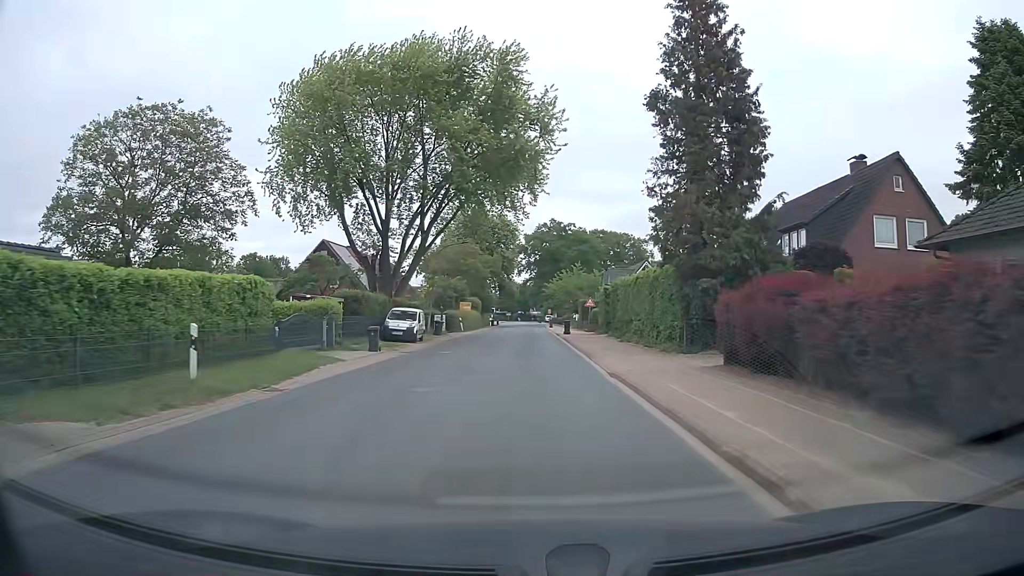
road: tertiary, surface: asphalt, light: Day
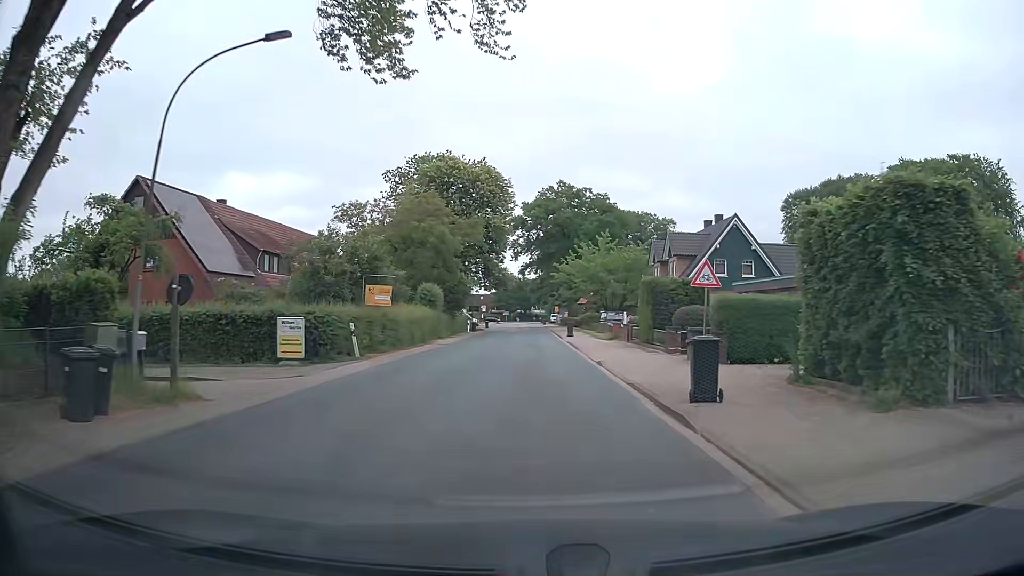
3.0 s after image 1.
(+0.1, +35.9) m; 0°
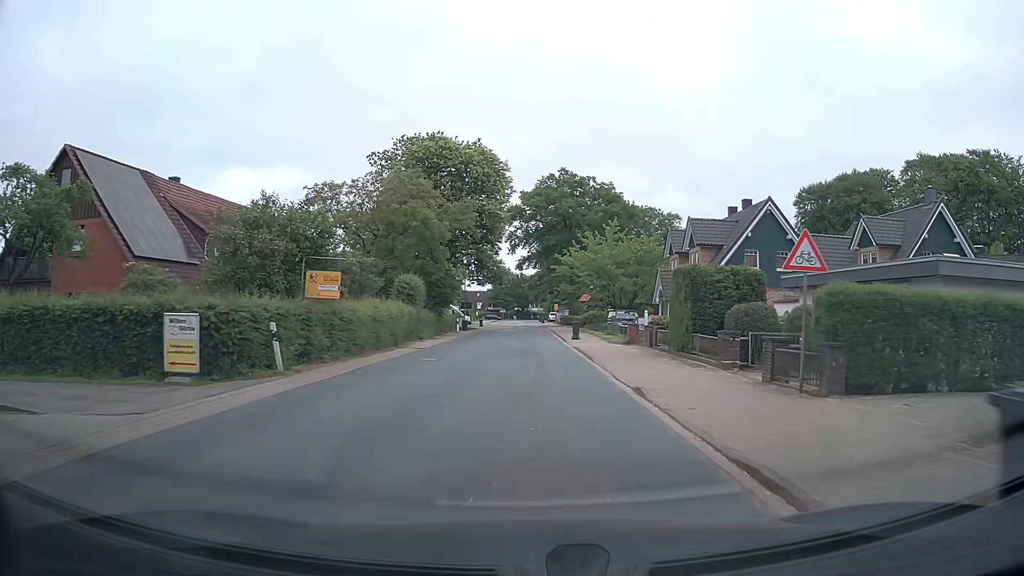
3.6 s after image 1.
(0.0, +7.0) m; 0°
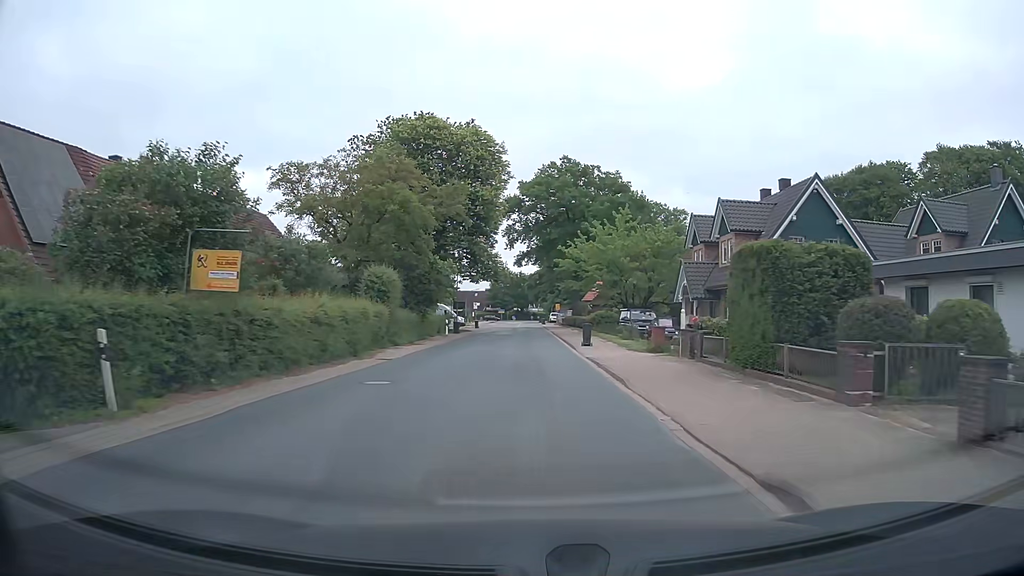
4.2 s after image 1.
(0.0, +7.0) m; 0°
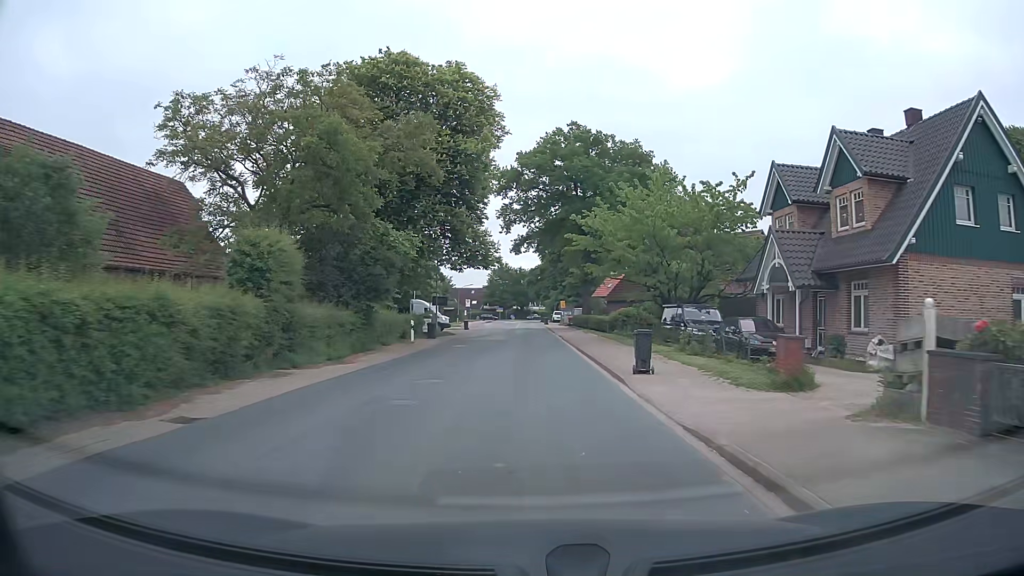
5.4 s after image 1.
(0.0, +14.1) m; 0°
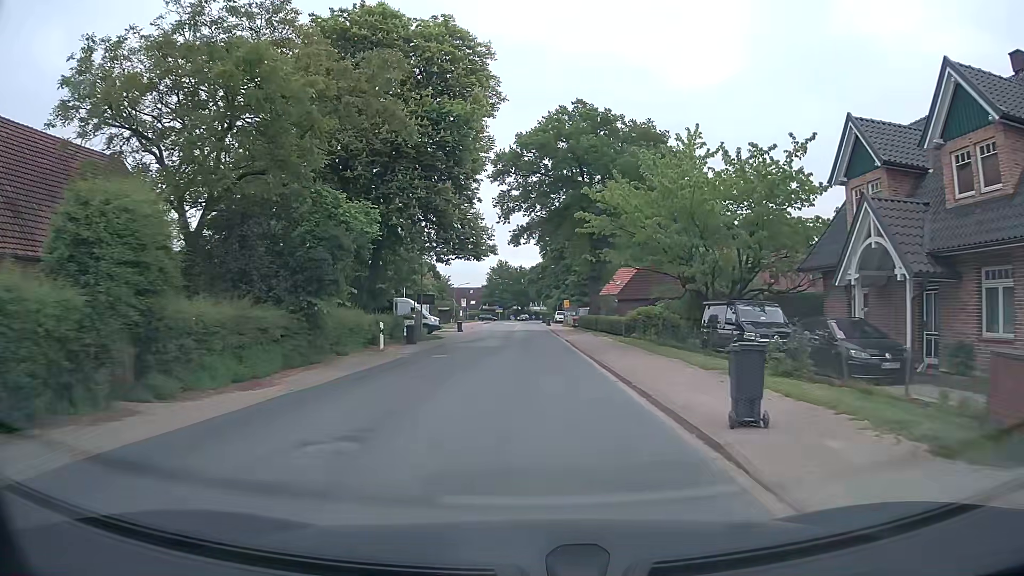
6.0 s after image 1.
(0.0, +7.1) m; 0°
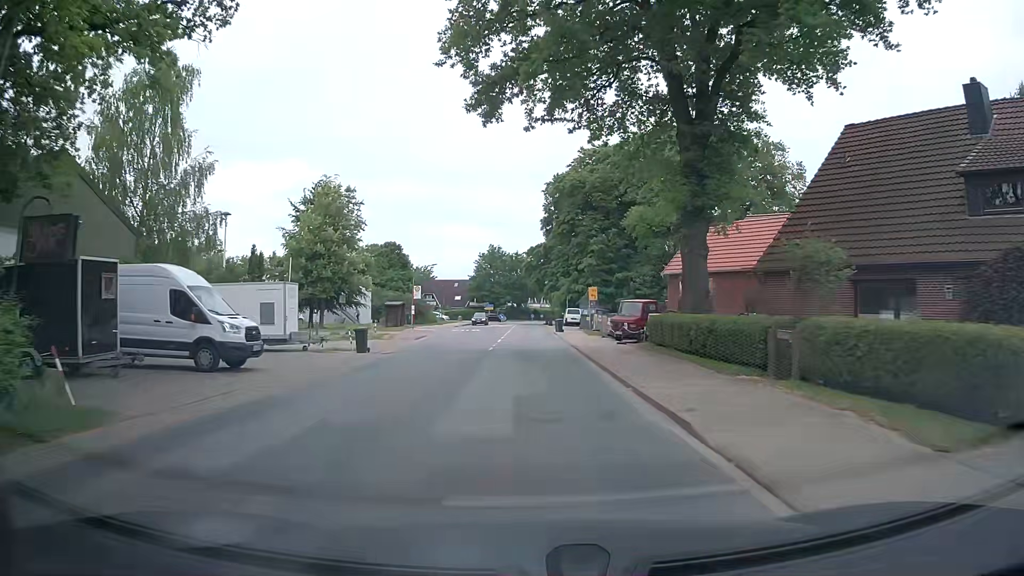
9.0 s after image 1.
(+0.3, +35.2) m; +1°
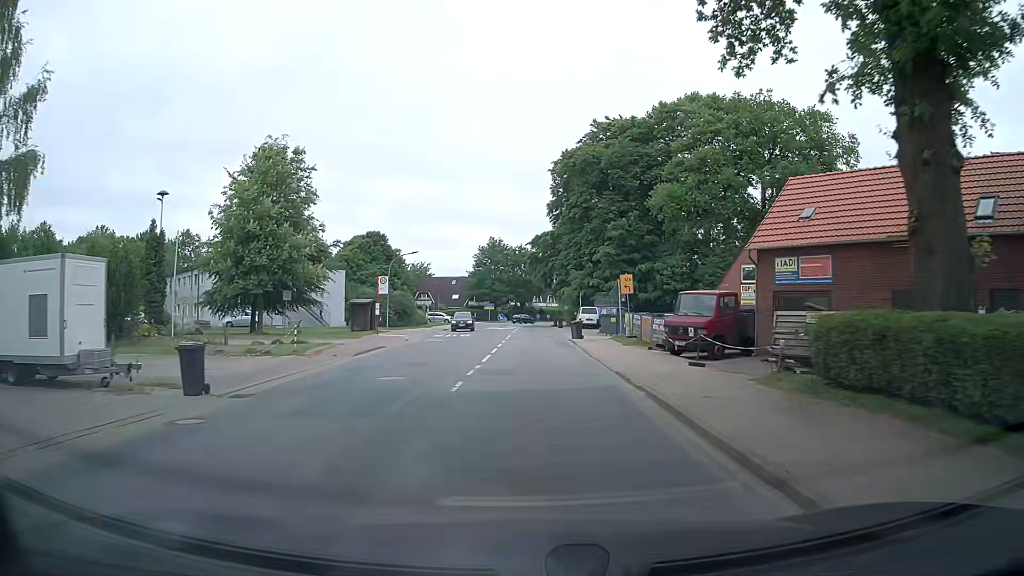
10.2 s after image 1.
(-0.2, +13.8) m; -1°
(0, +10) (0, +20) (0, +30) (0, +40) (0, +50) (0, +60) (0, +70) (0, +80) (+1, +90) (+2, +100) m
